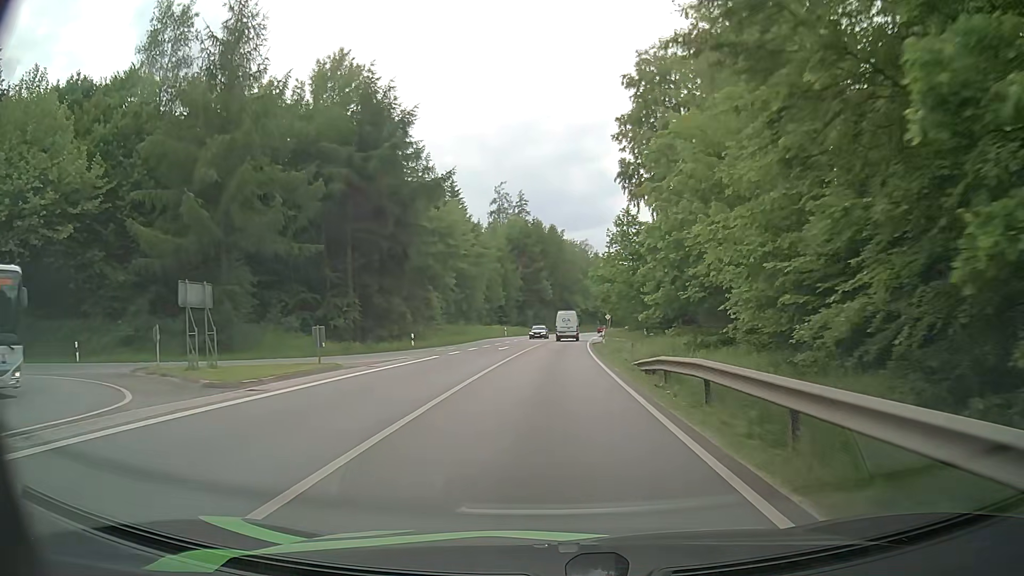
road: primary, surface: asphalt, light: Day
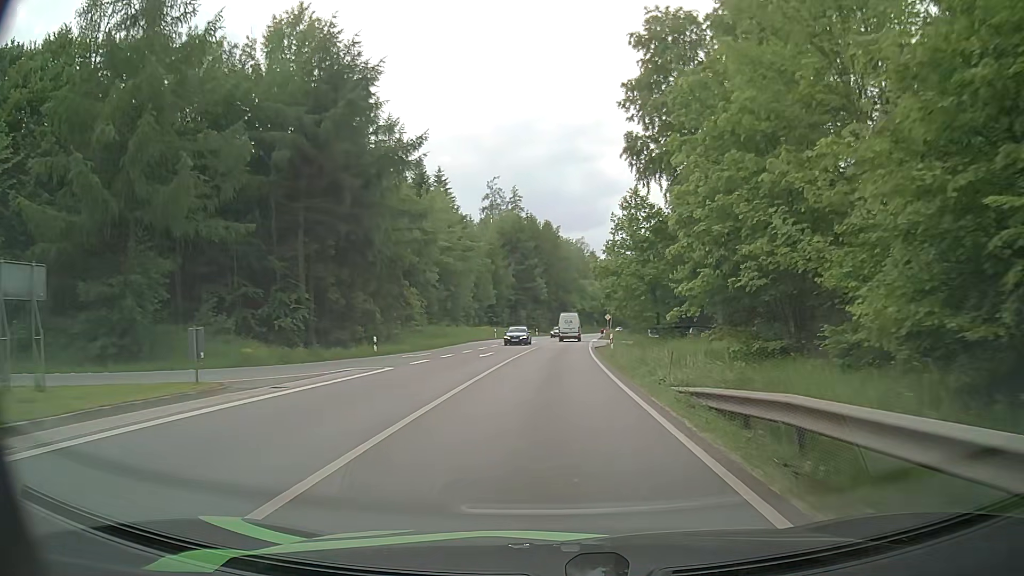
(0.0, +8.4) m; +1°
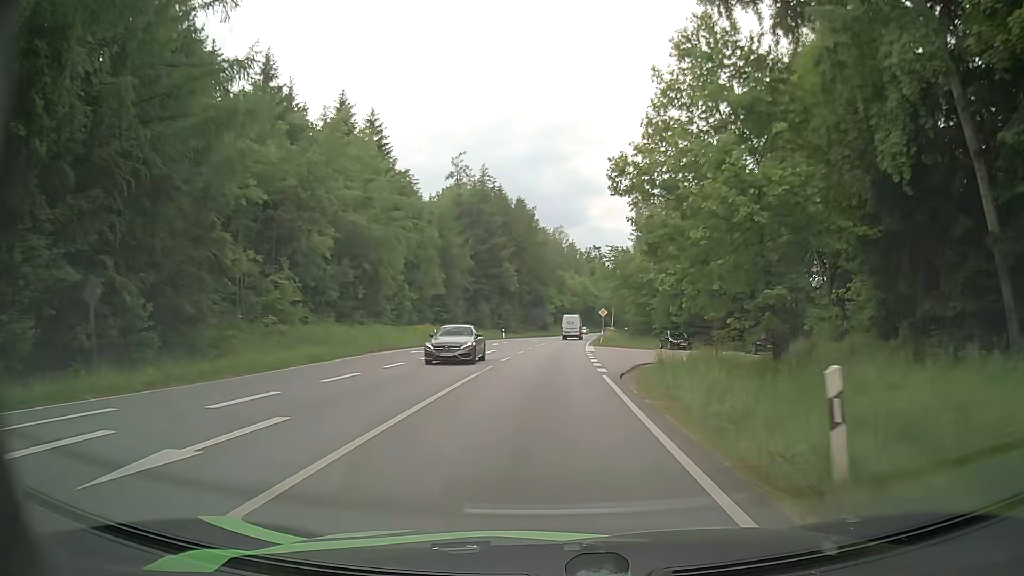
(+0.4, +27.4) m; +2°
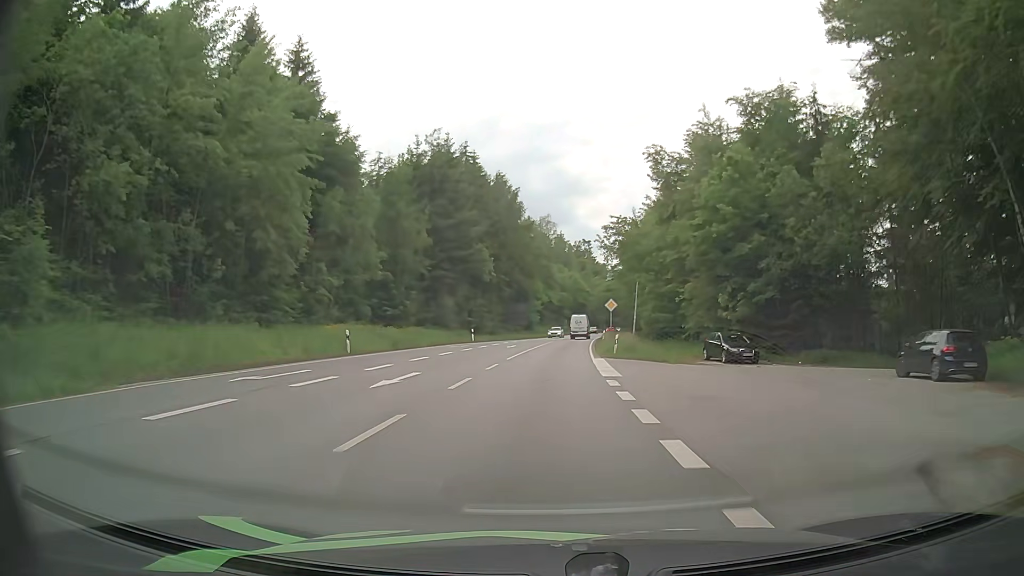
(+0.2, +20.0) m; +1°
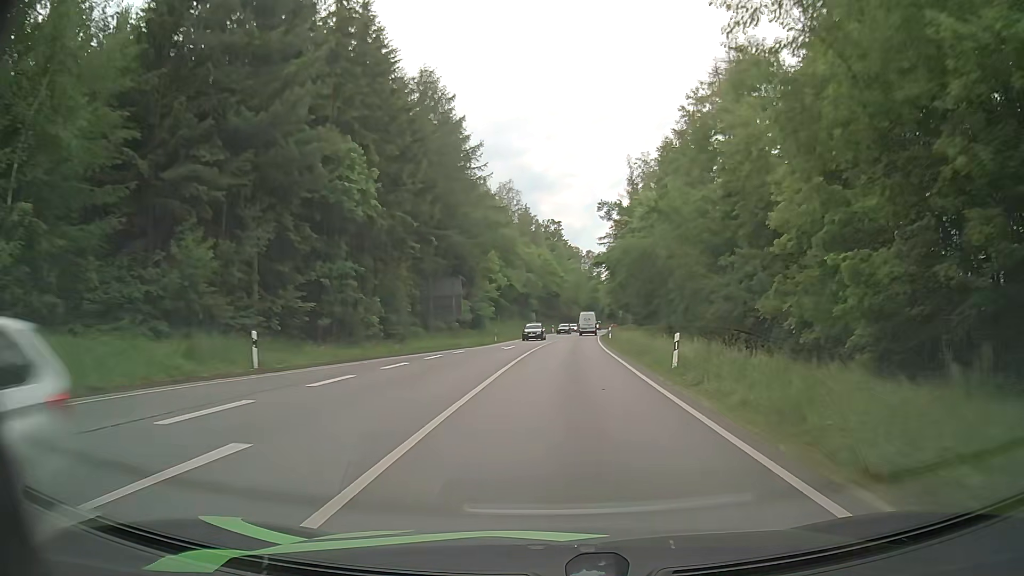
(+0.7, +42.3) m; +3°
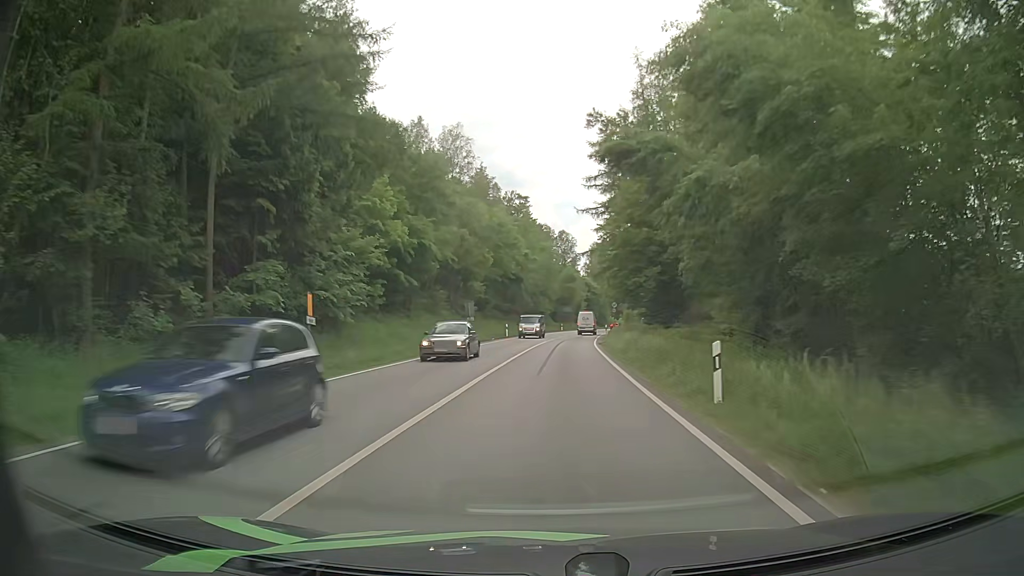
(+1.5, +41.5) m; +3°
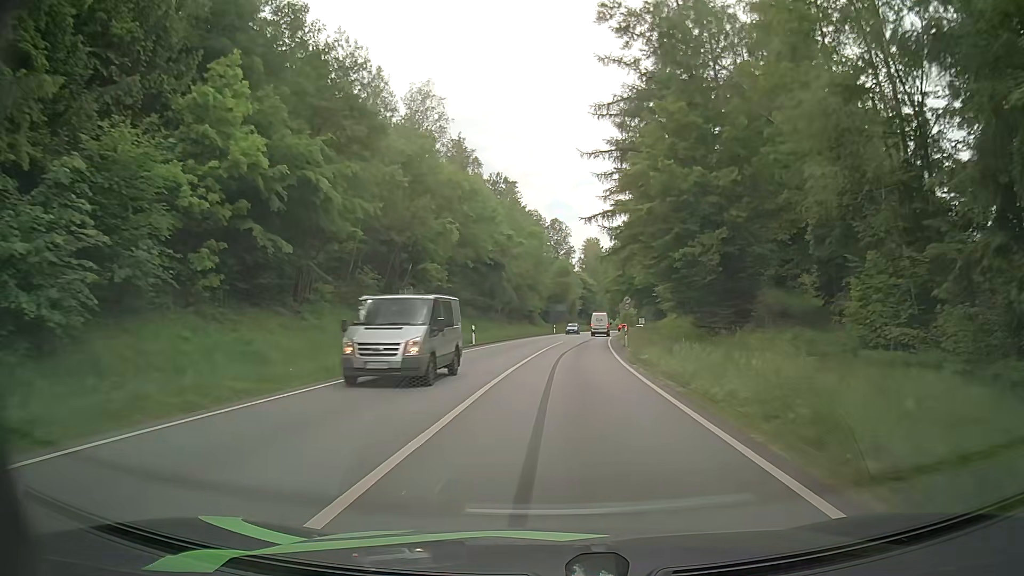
(0.0, +20.8) m; 0°
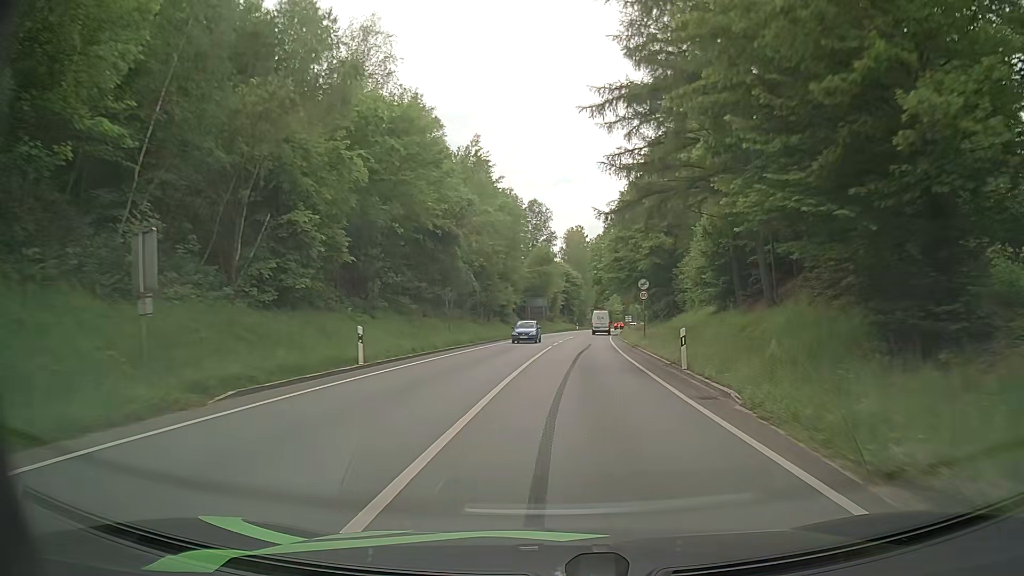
(+0.4, +20.6) m; +2°
